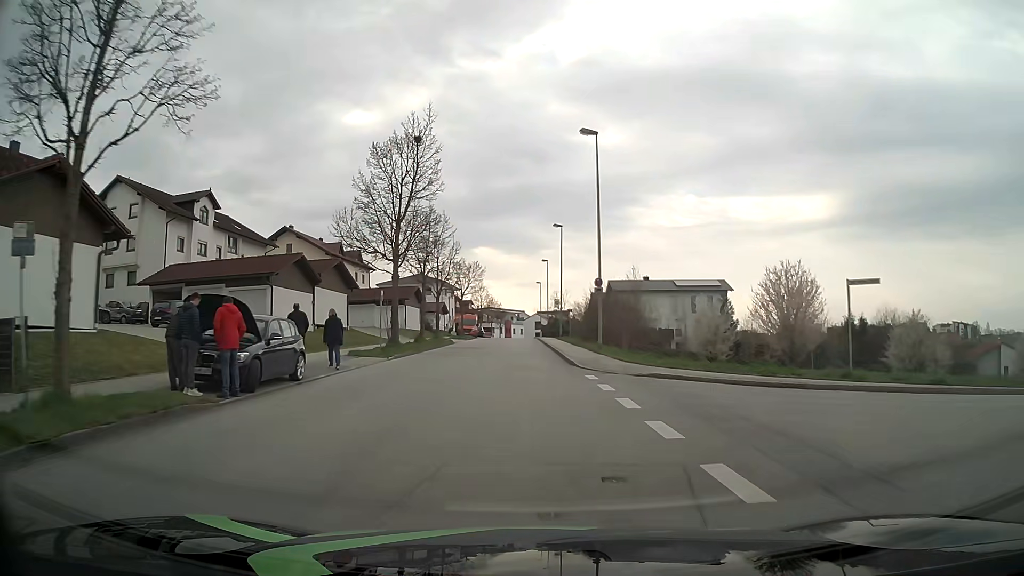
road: residential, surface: asphalt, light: Day
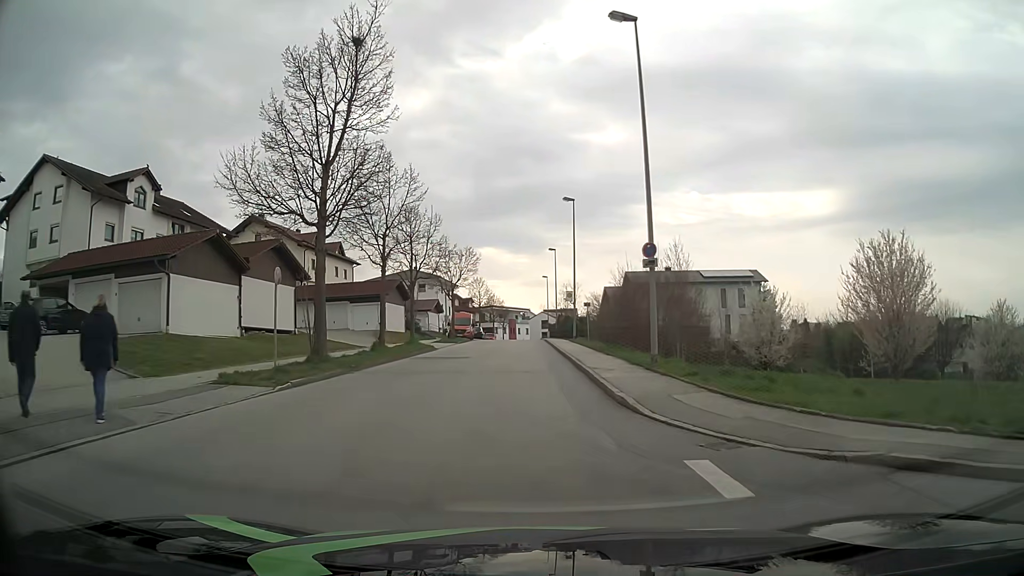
(0.0, +12.0) m; -1°
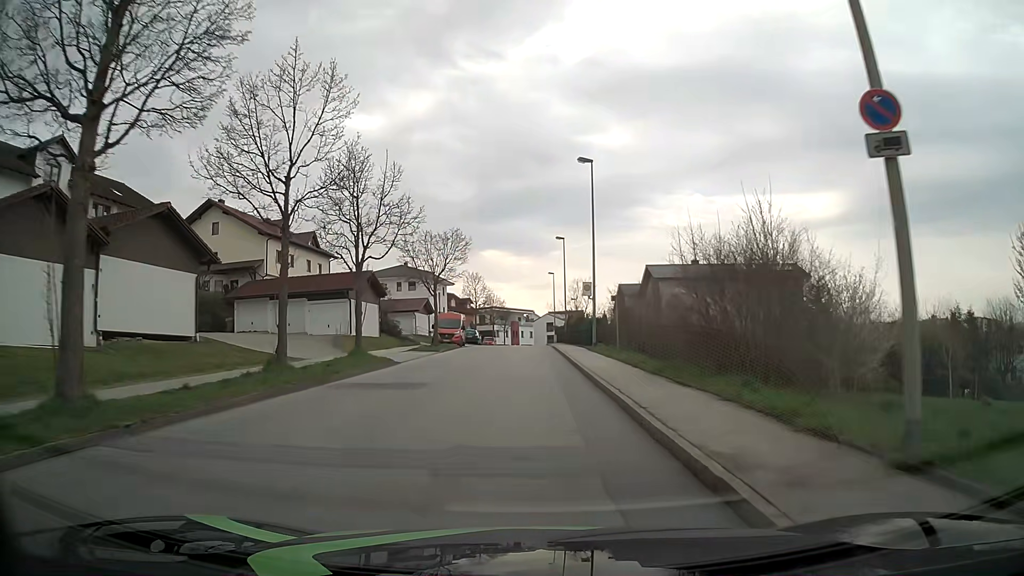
(0.0, +12.0) m; 0°
